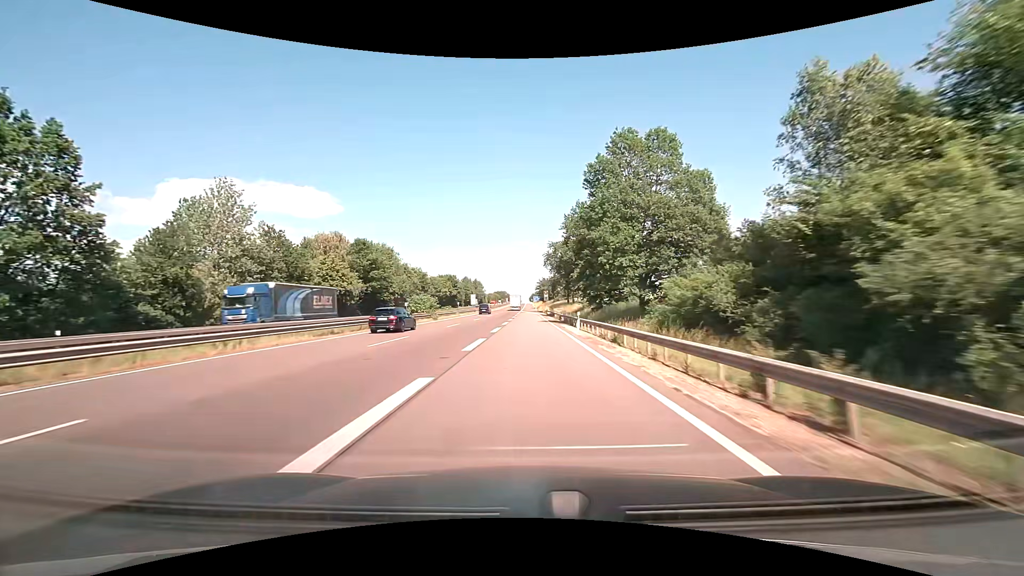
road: motorway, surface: asphalt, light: Day
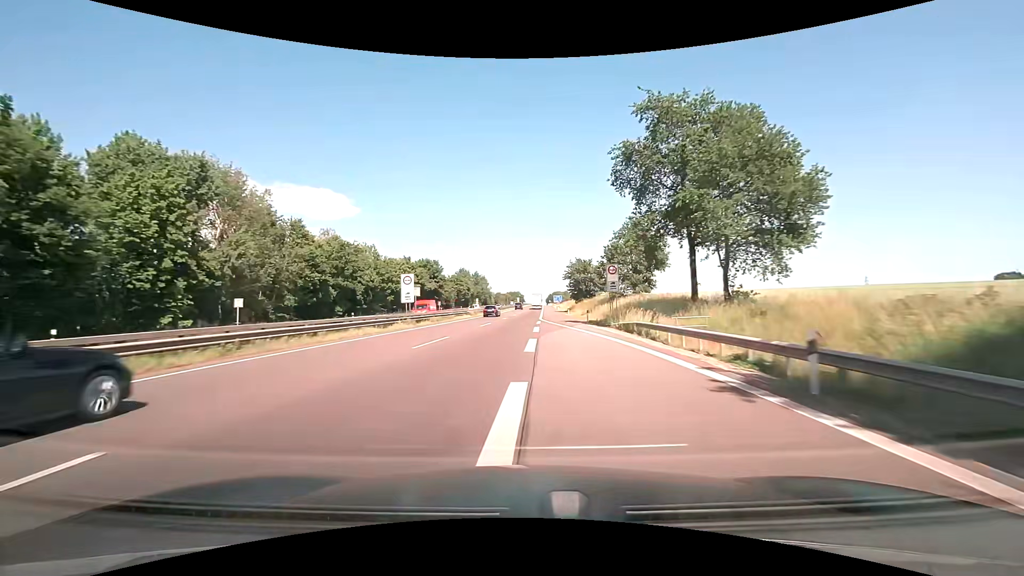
(-1.1, +73.4) m; -2°
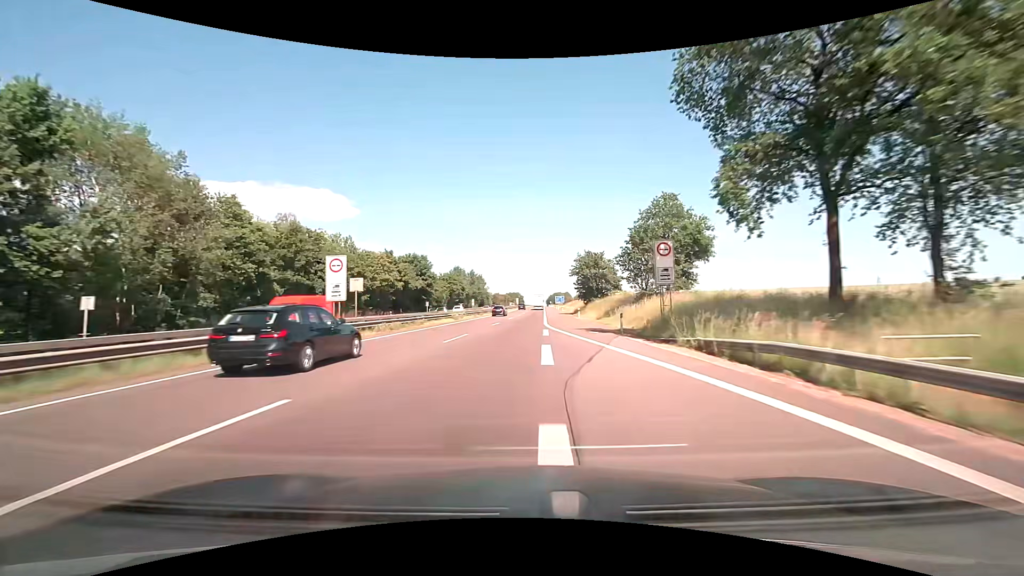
(0.0, +15.2) m; 0°
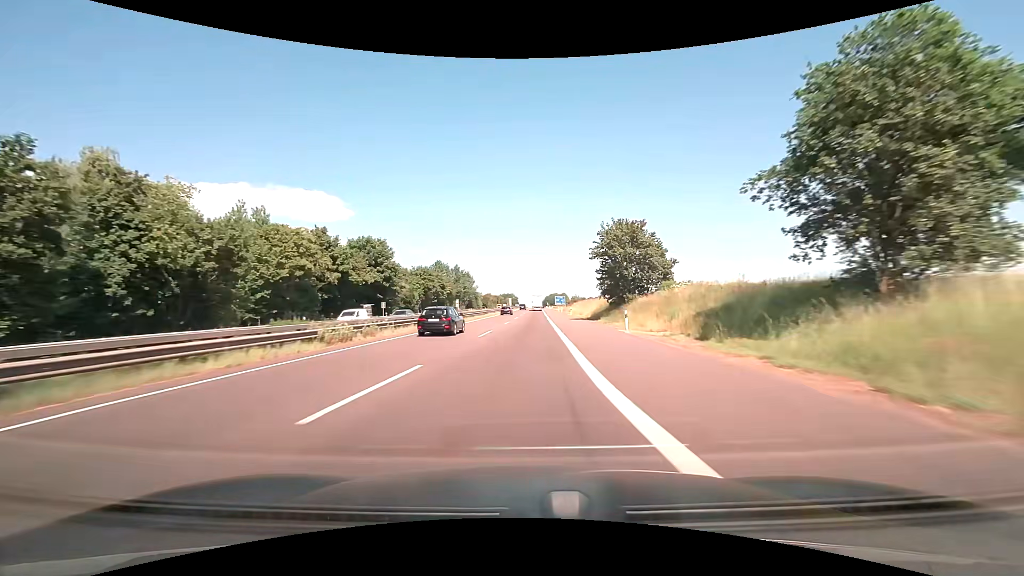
(+0.1, +31.0) m; +1°
